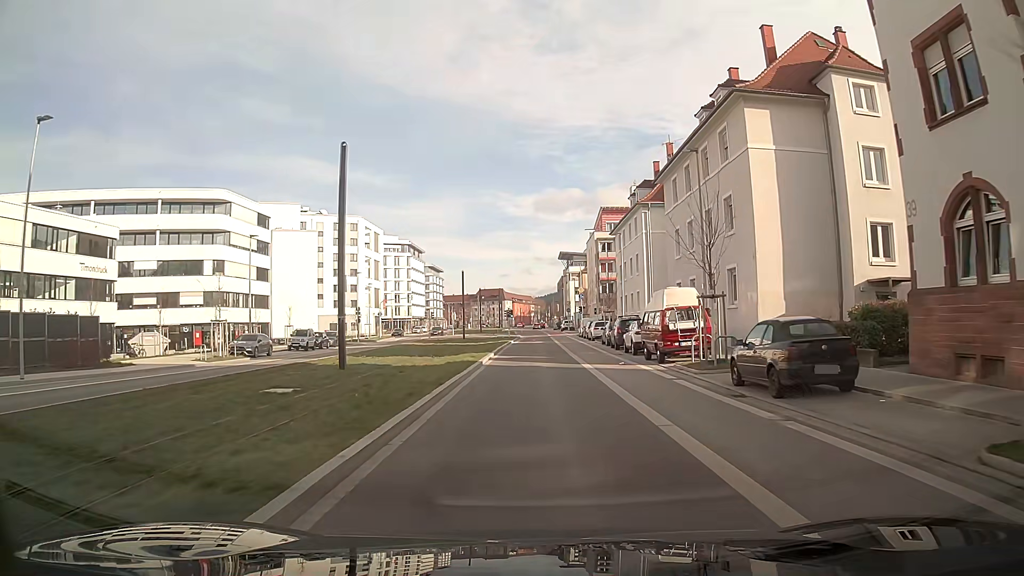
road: secondary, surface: asphalt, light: Day
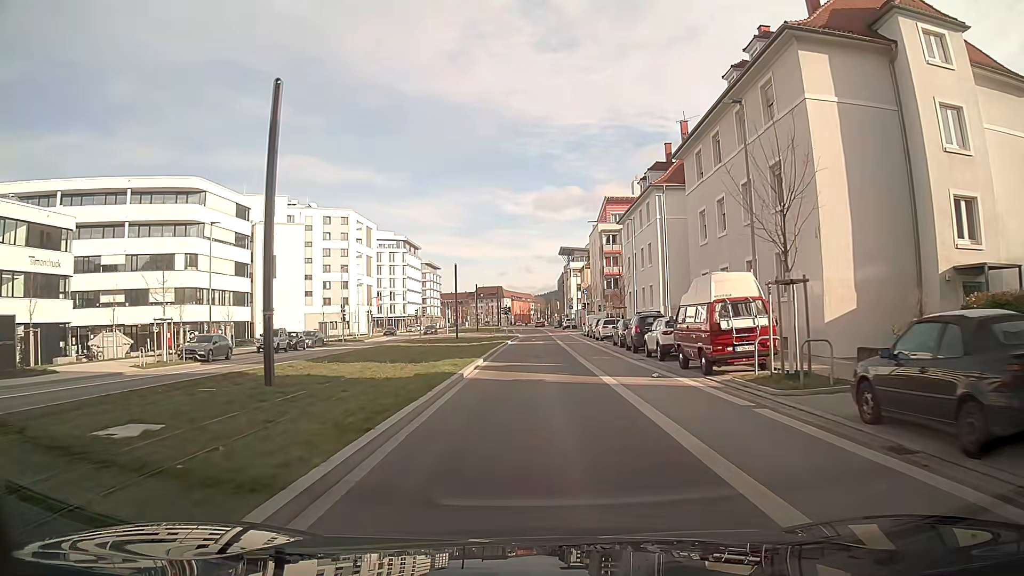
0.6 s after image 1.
(0.0, +6.2) m; 0°
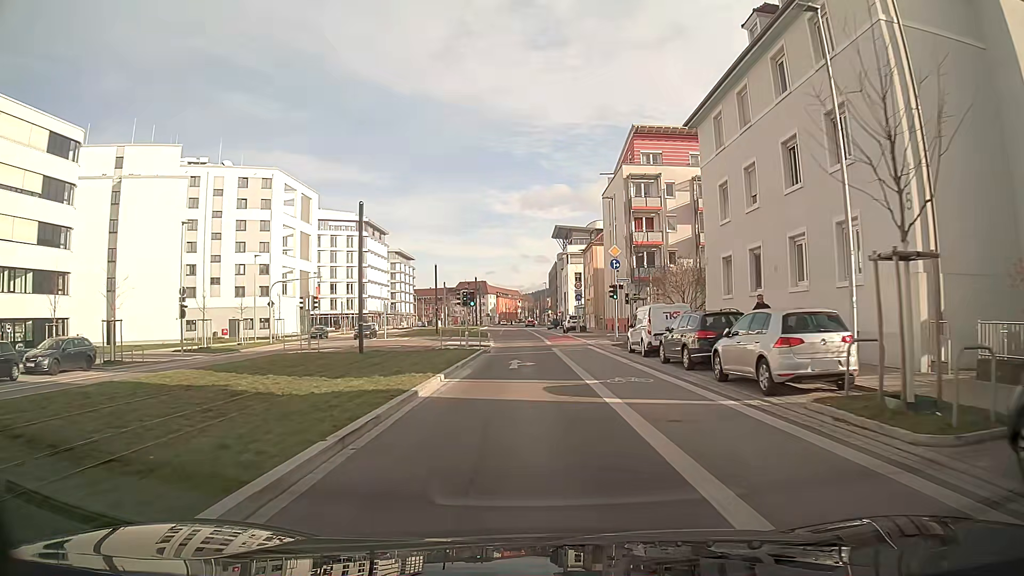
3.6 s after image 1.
(+0.3, +32.9) m; +1°
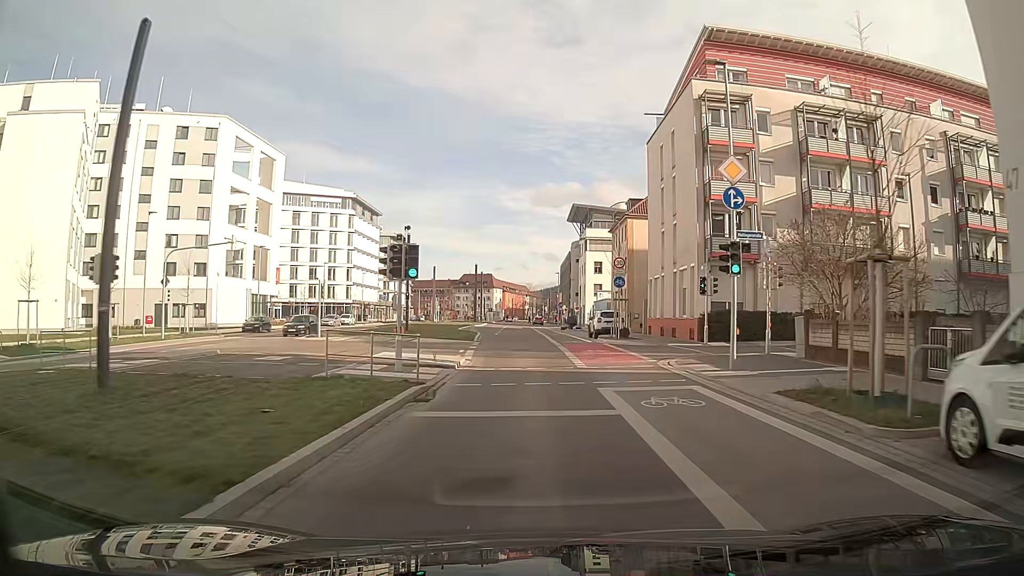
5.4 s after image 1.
(-0.1, +20.7) m; -1°
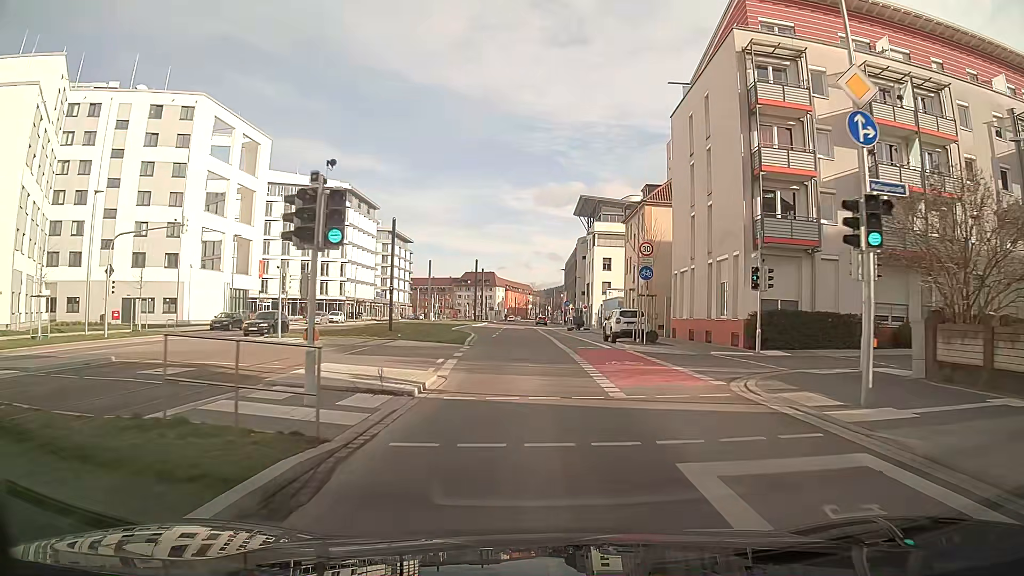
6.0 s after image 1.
(0.0, +6.9) m; 0°
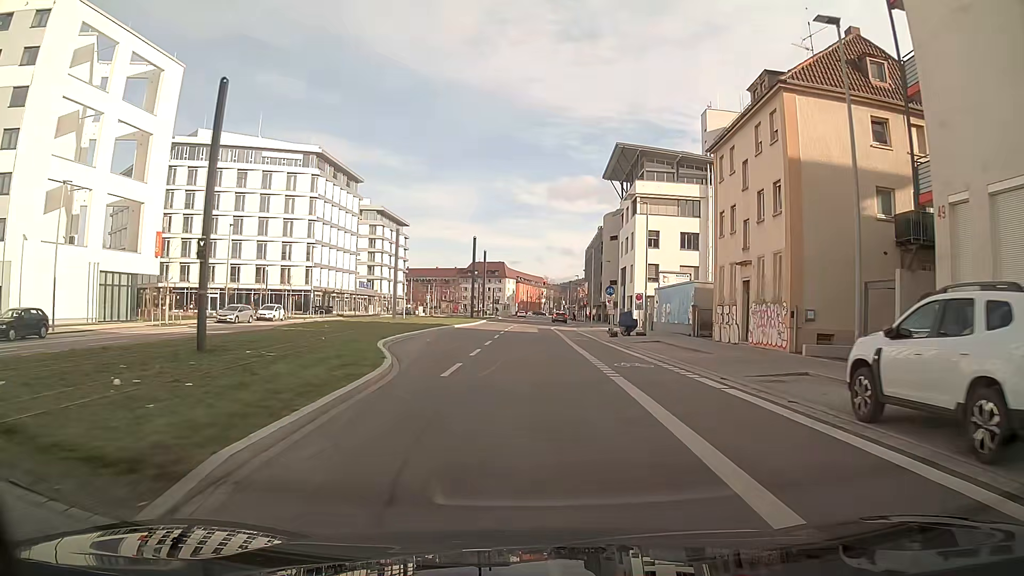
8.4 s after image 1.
(-0.3, +26.6) m; -1°
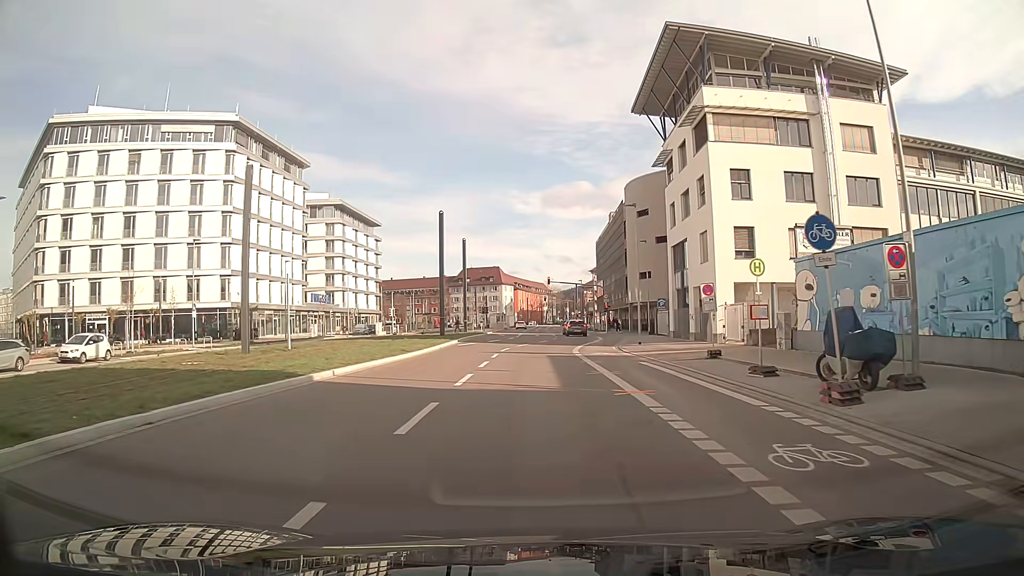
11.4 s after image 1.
(+0.1, +29.1) m; 0°
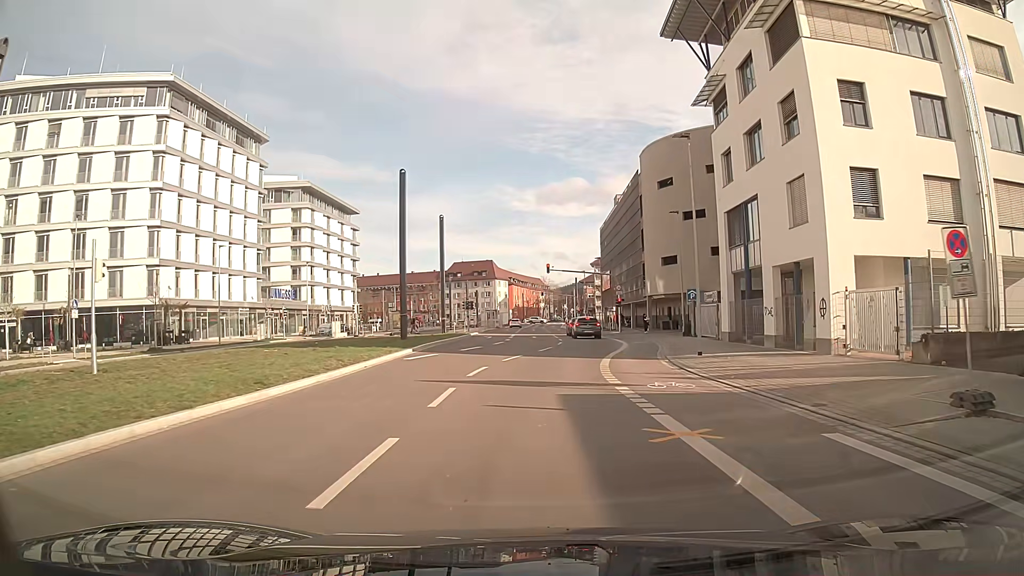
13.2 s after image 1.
(0.0, +14.9) m; 0°
(0, +10) (+1, +20) (+2, +30) (+4, +40) (+4, +50) (+4, +60) (+4, +70) (+4, +80) (+4, +90) (+4, +100) m
